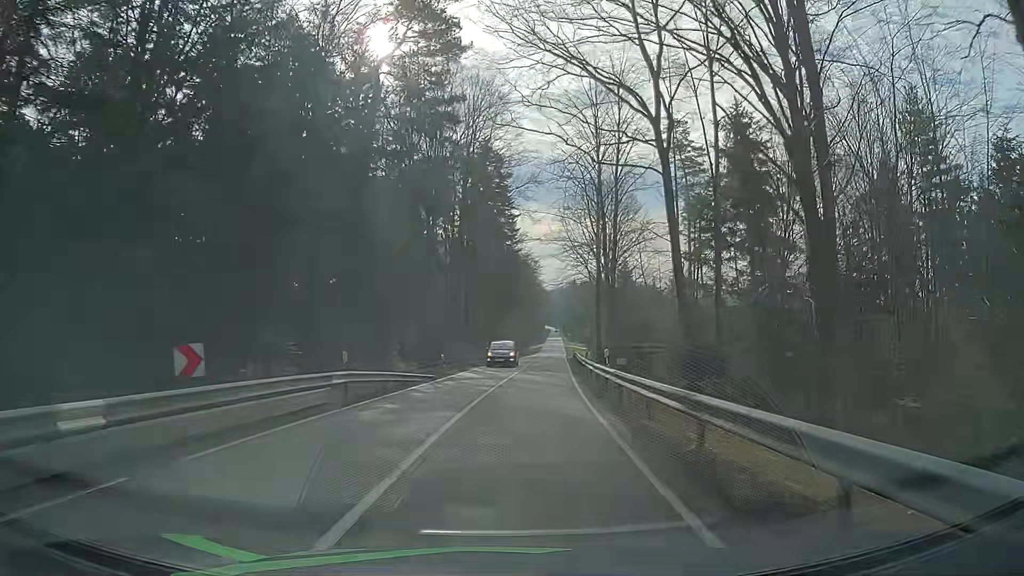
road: secondary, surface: asphalt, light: Day
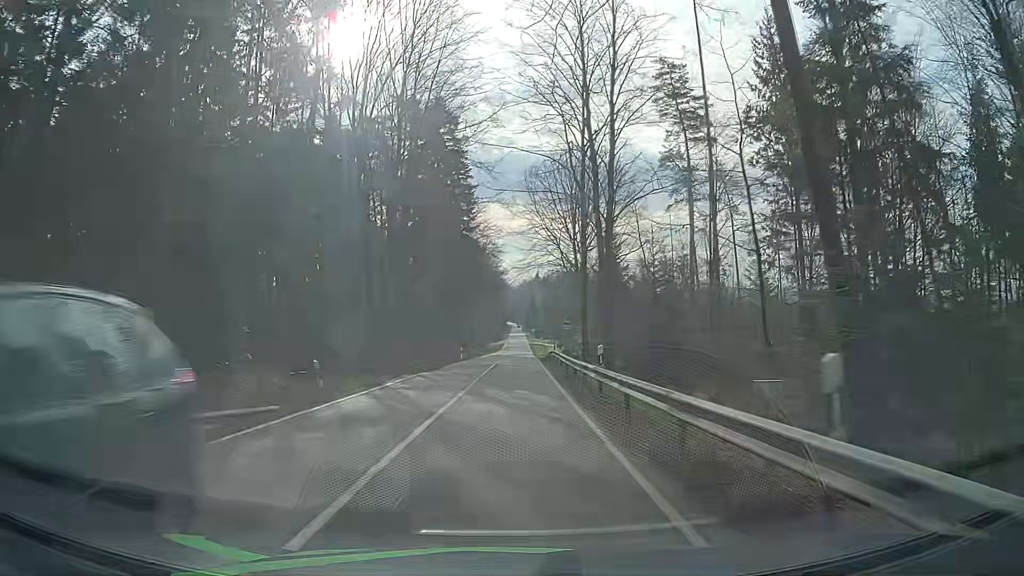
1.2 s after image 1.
(+0.6, +16.5) m; +4°
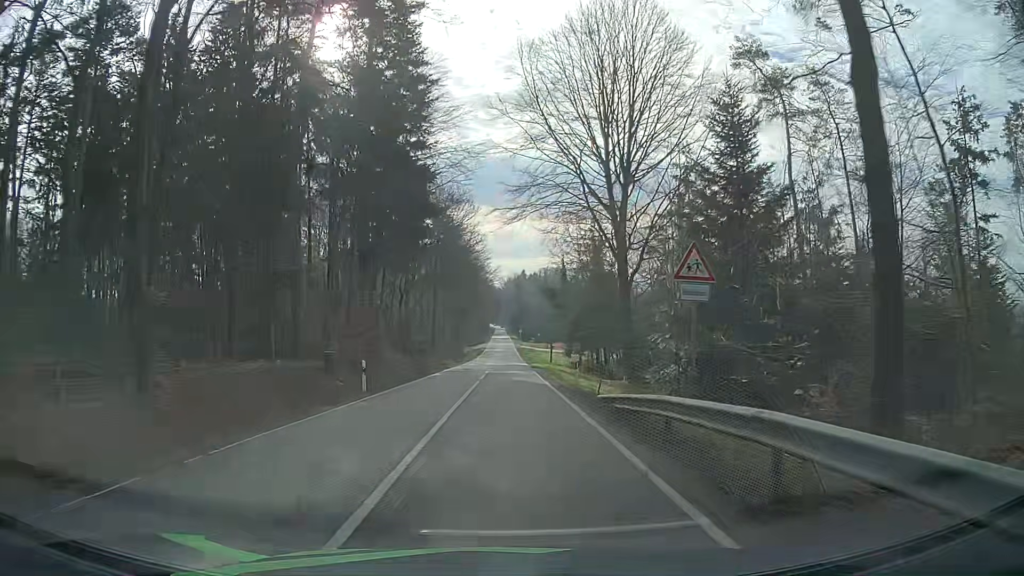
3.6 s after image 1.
(+0.3, +34.9) m; +1°
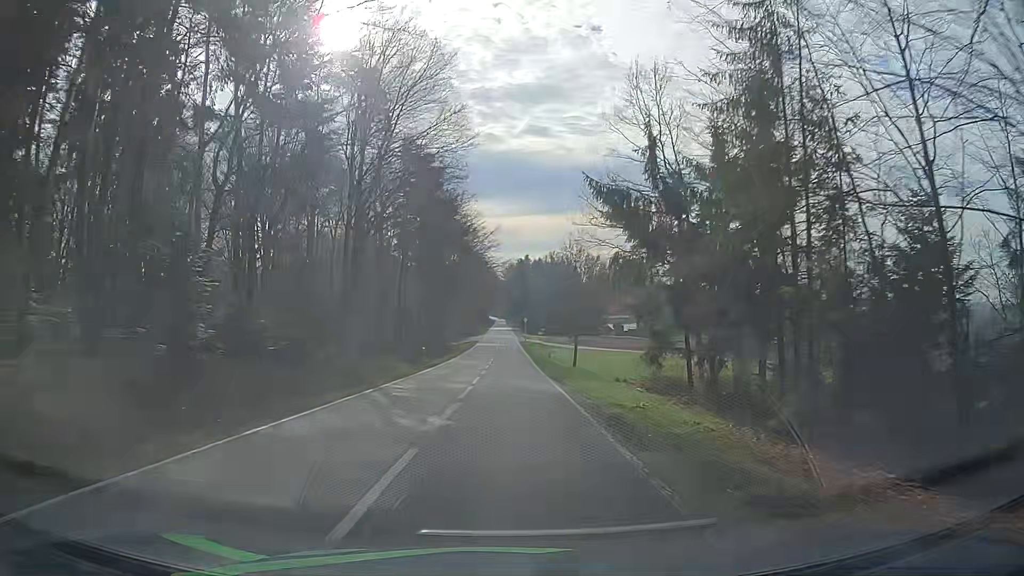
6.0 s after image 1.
(+0.4, +36.5) m; +1°
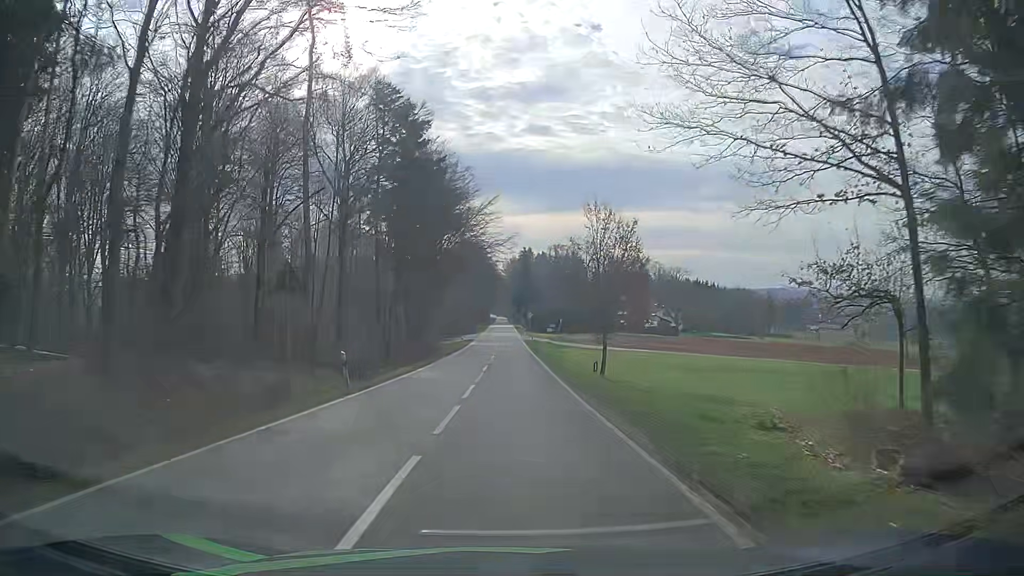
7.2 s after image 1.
(-0.1, +18.6) m; 0°
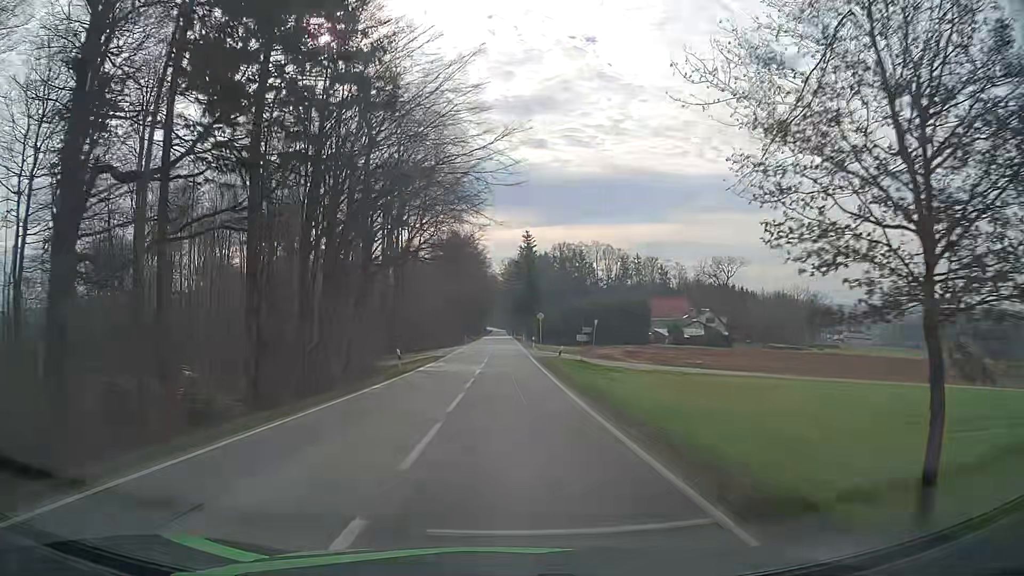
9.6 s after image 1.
(+0.2, +38.7) m; 0°
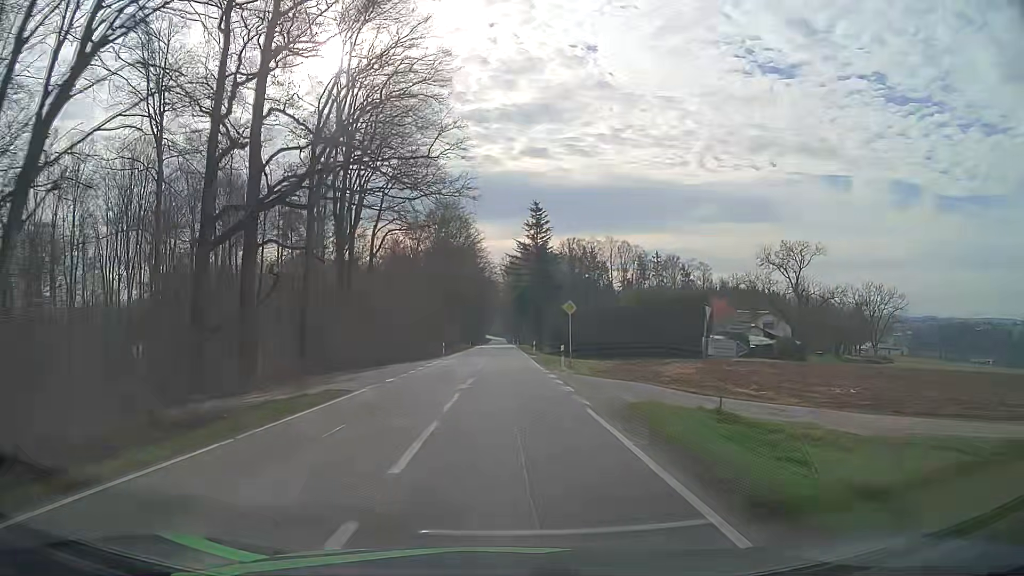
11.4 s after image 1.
(0.0, +29.9) m; 0°
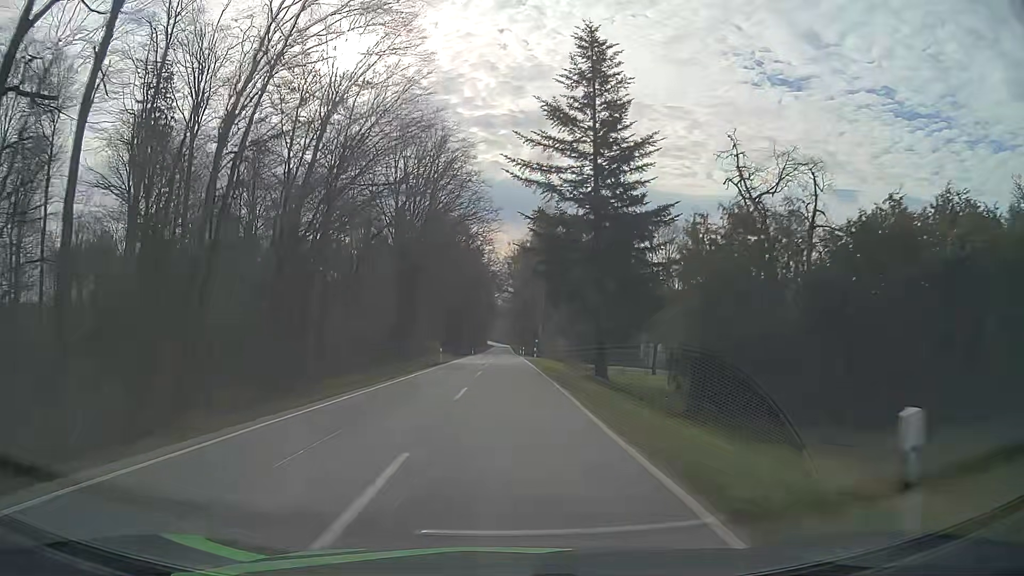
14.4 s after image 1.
(+0.2, +50.5) m; 0°
(0, +10) (0, +20) (0, +30) (0, +40) (0, +50) (-1, +60) (-1, +70) (-1, +80) (-1, +90) (-1, +100) m
